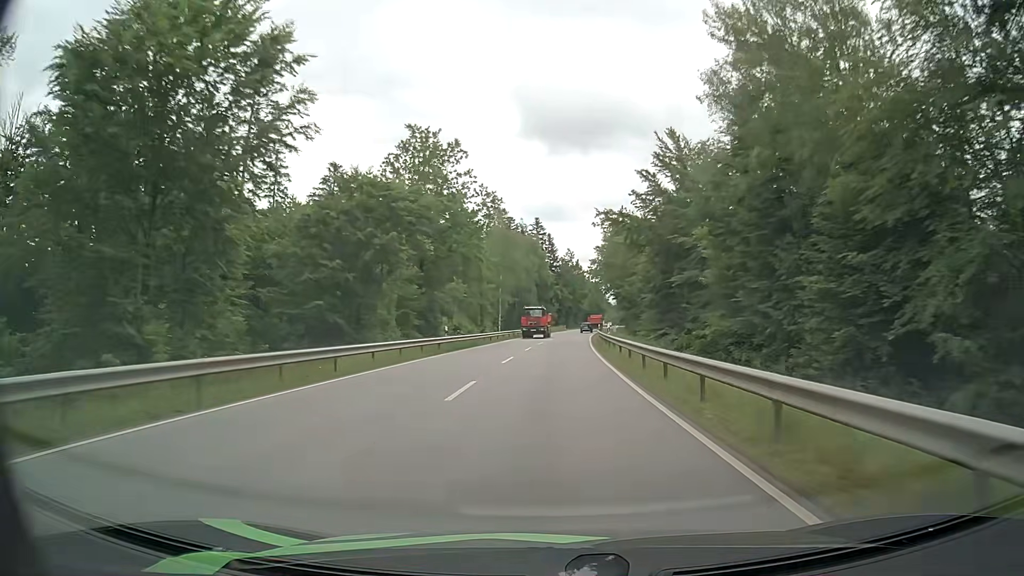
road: secondary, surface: asphalt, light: Day
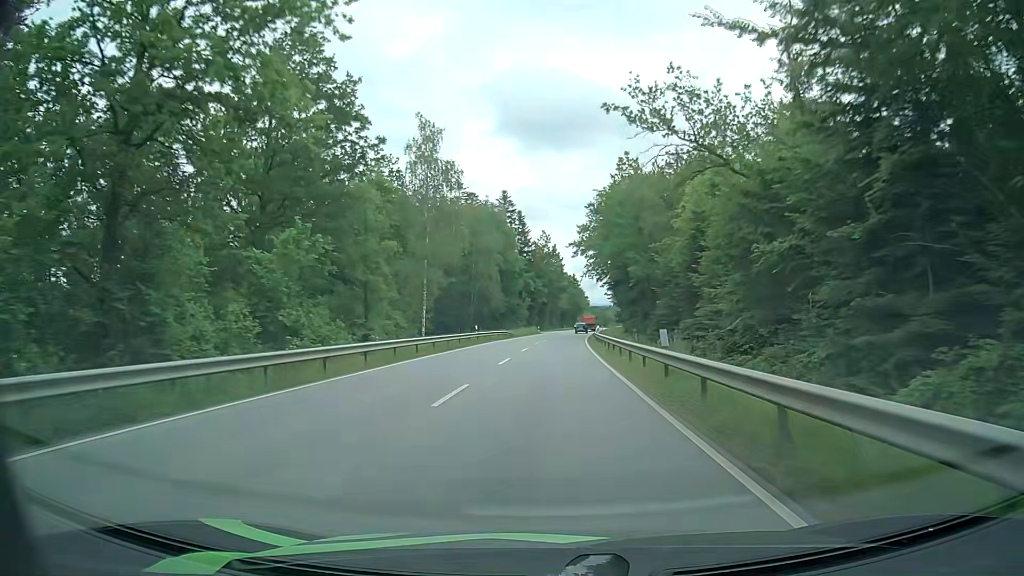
(+1.0, +36.7) m; +2°
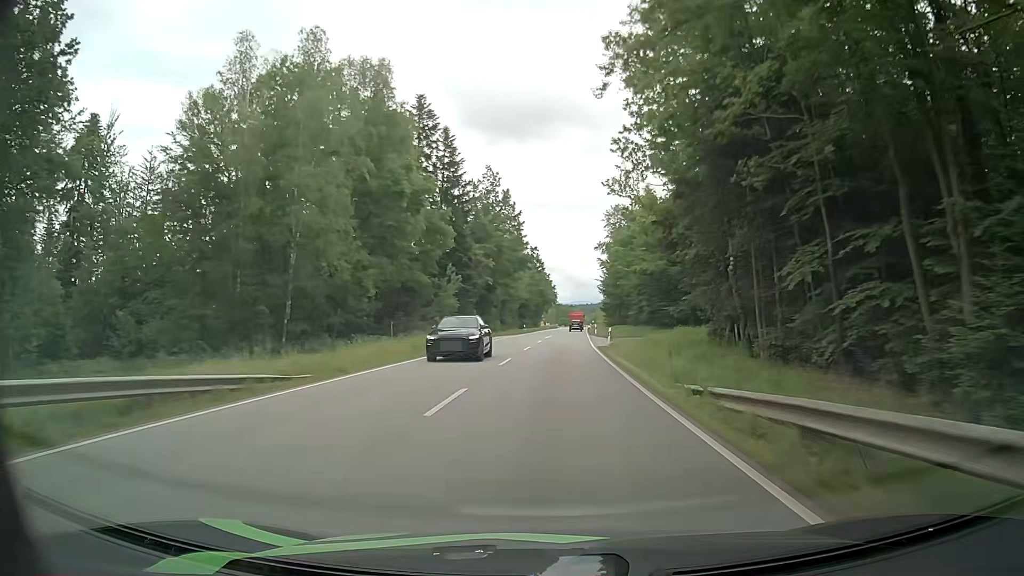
(+1.9, +60.9) m; +4°
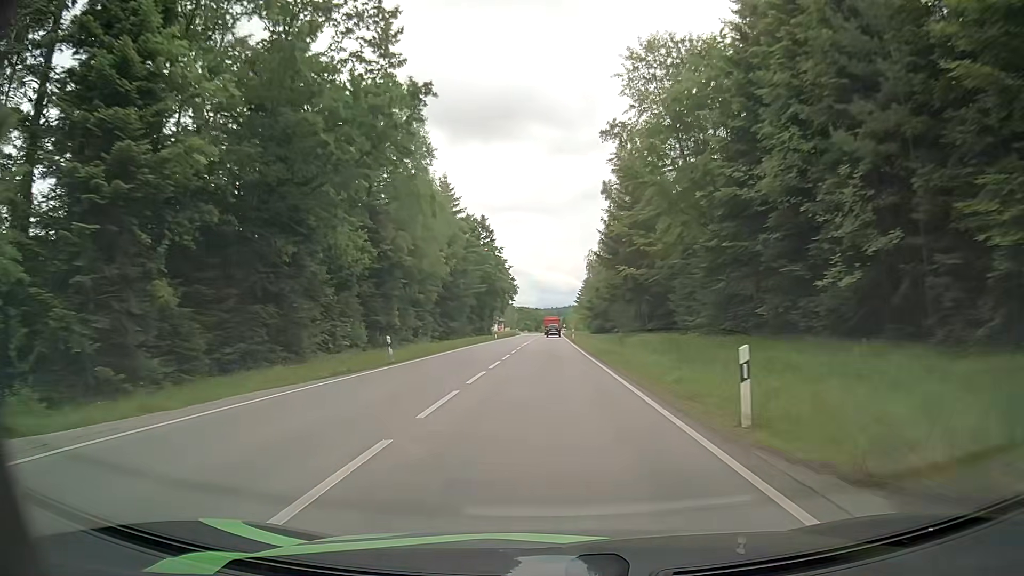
(+1.8, +60.5) m; +3°
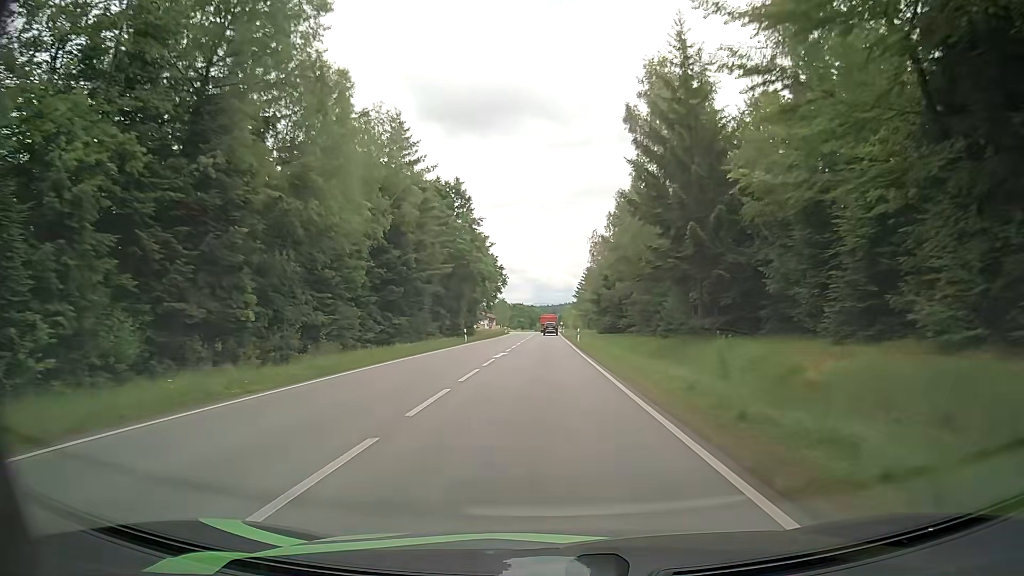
(0.0, +24.1) m; 0°
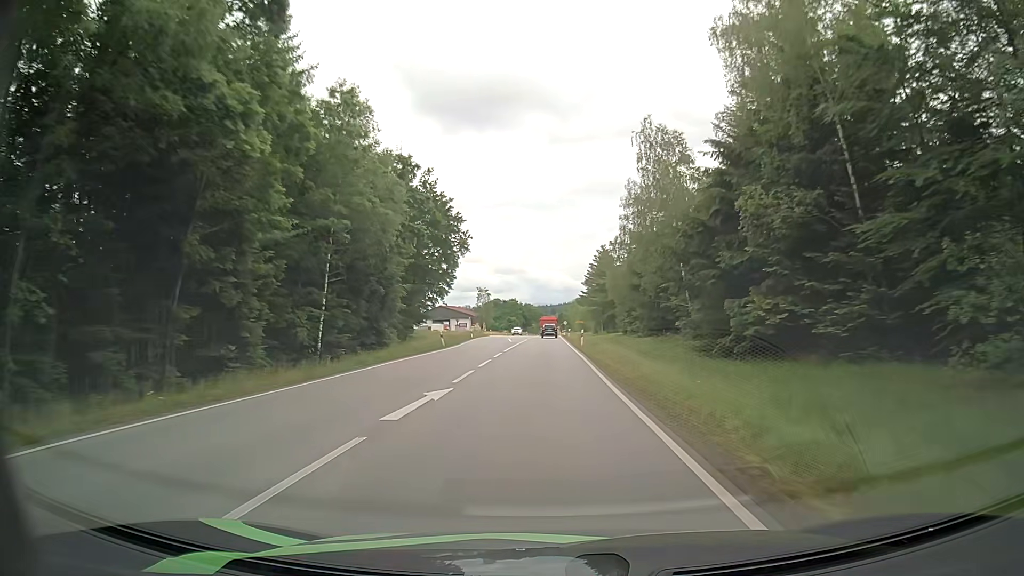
(+0.3, +60.0) m; 0°
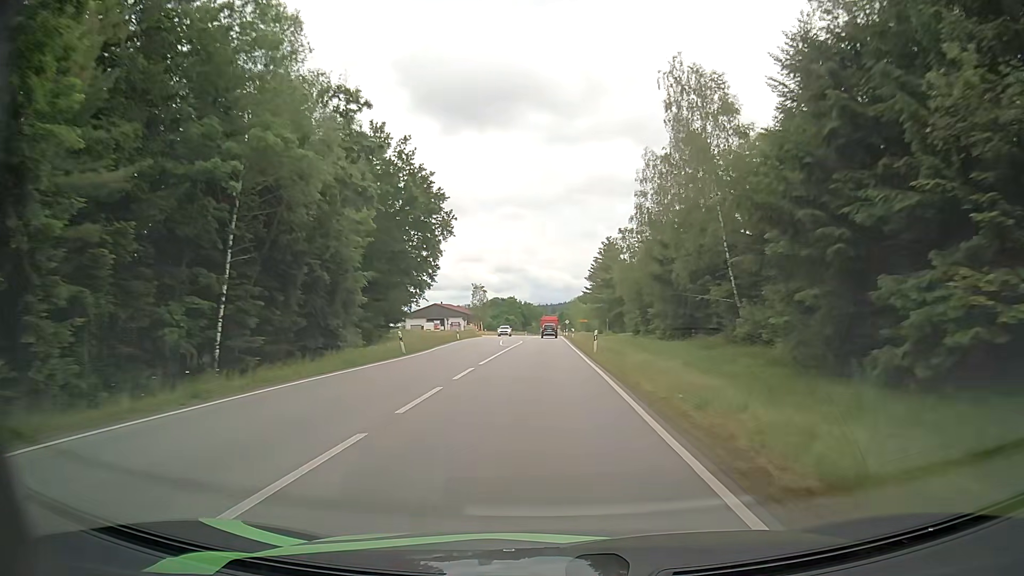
(+0.1, +12.0) m; 0°
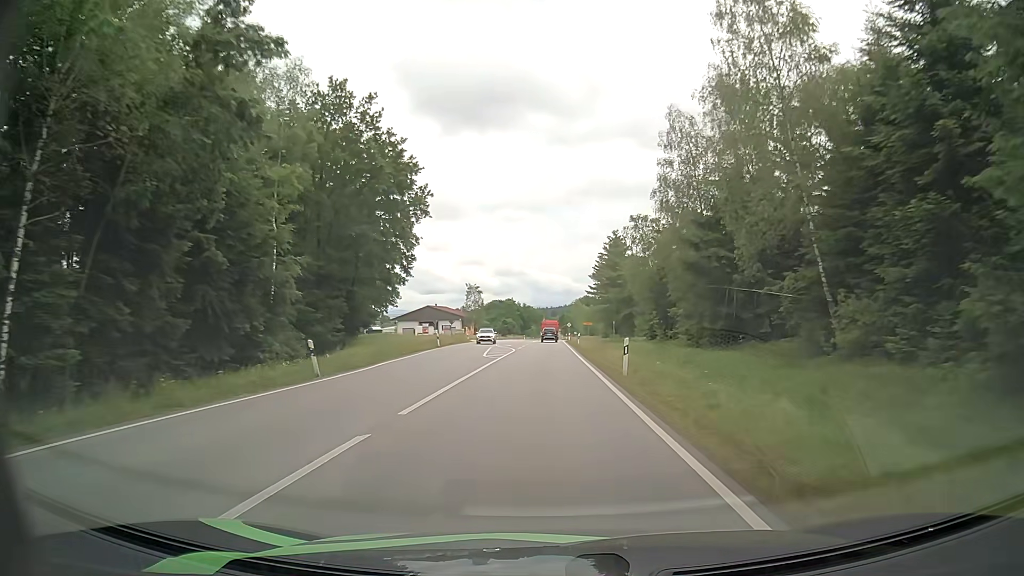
(0.0, +12.0) m; 0°
(0, +10) (0, +20) (0, +30) (0, +40) (0, +50) (0, +60) (+1, +70) (+1, +80) (+1, +90) (+1, +100) m
